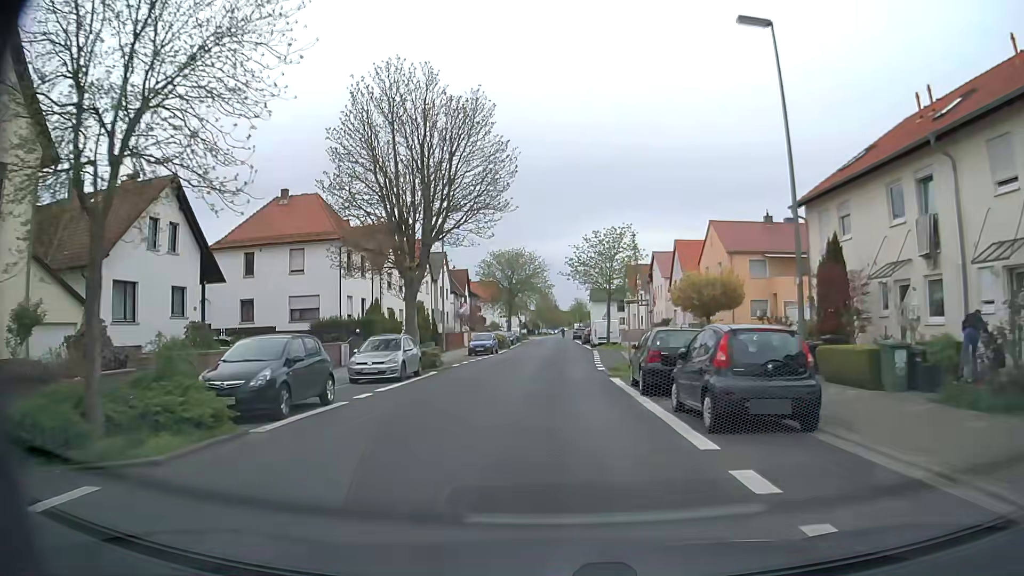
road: unclassified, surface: asphalt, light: Day
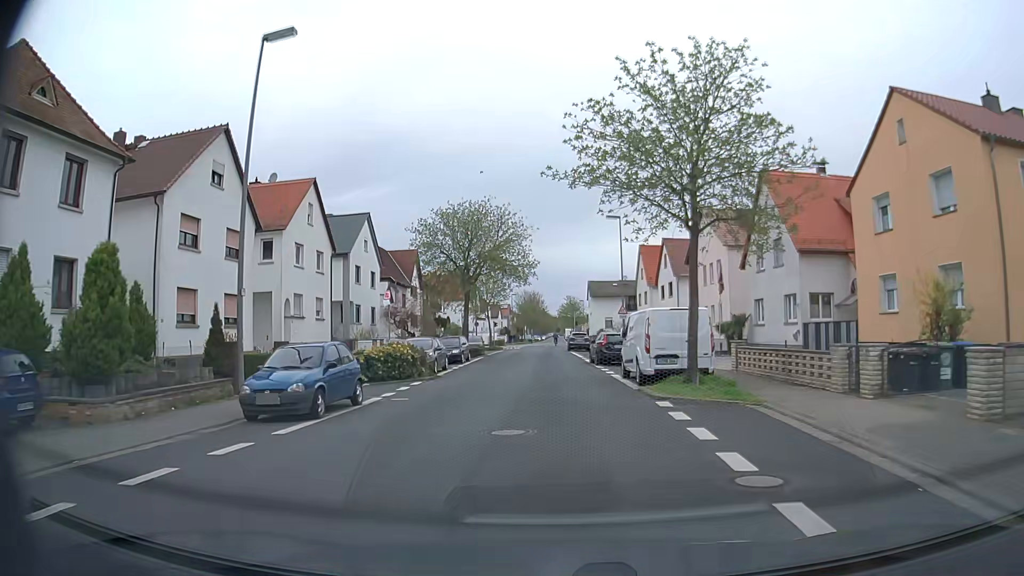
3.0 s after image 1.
(+0.3, +30.2) m; +1°
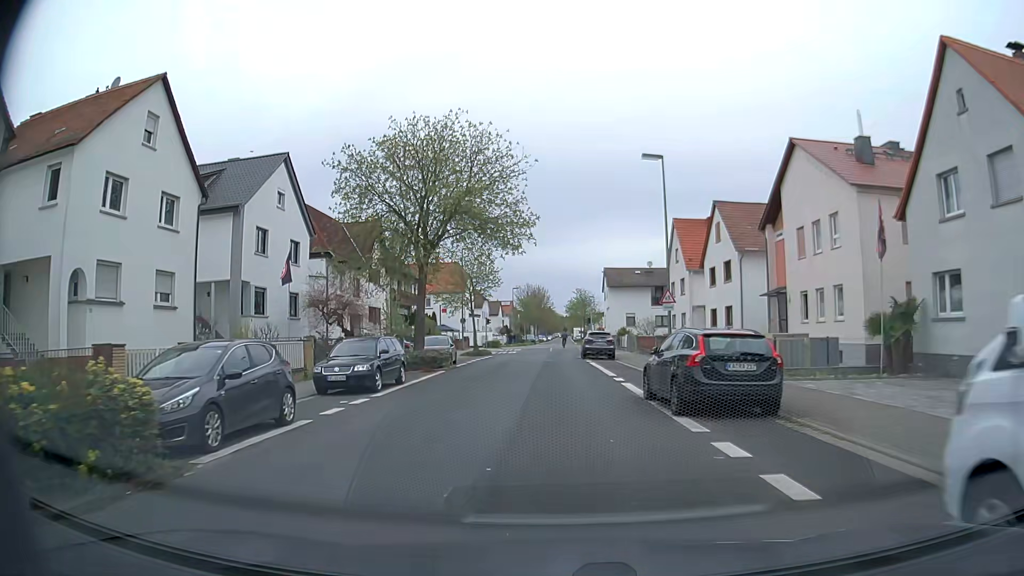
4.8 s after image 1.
(0.0, +18.1) m; 0°
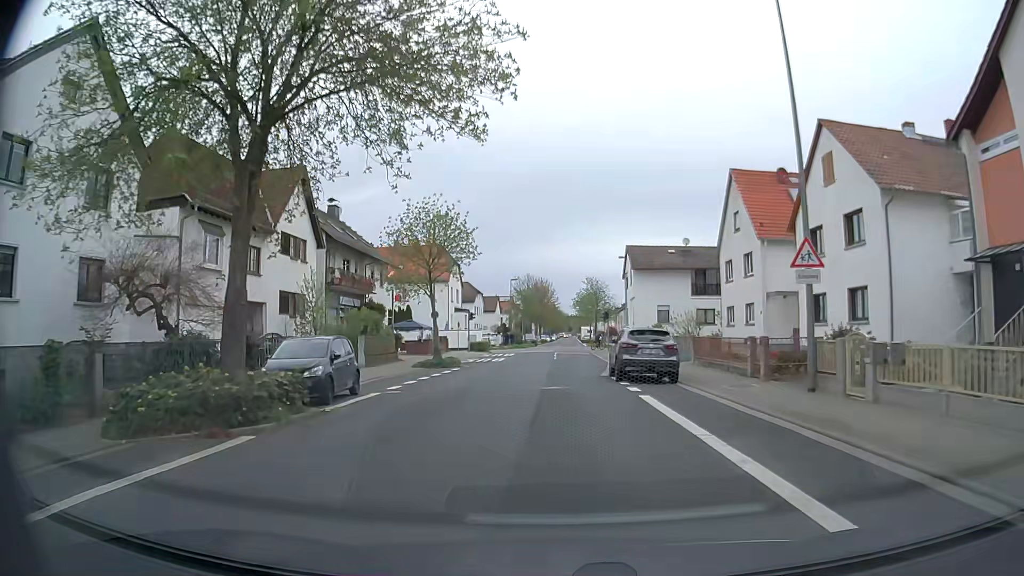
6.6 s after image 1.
(-0.1, +18.2) m; 0°
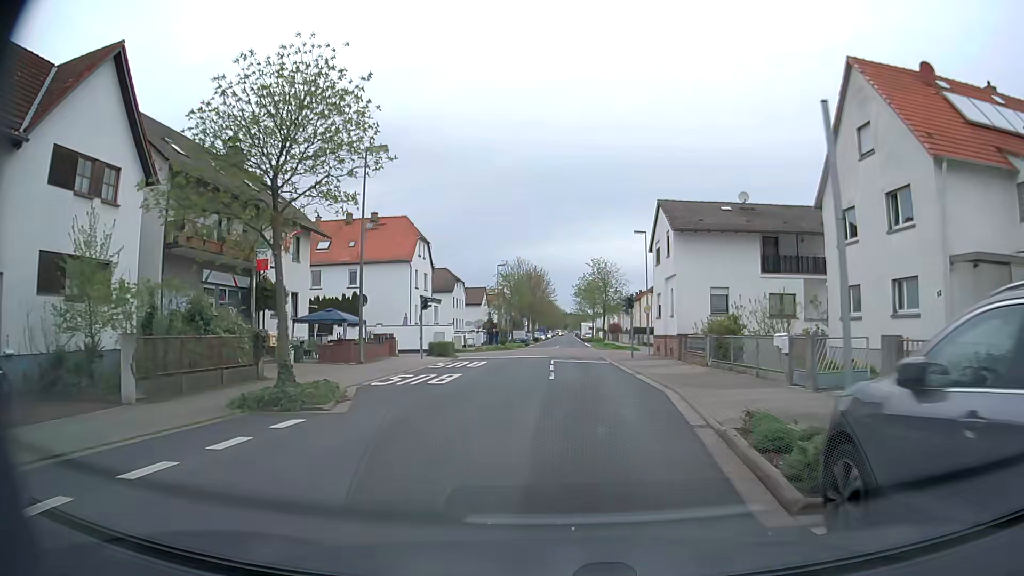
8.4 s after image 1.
(-0.1, +18.2) m; +1°
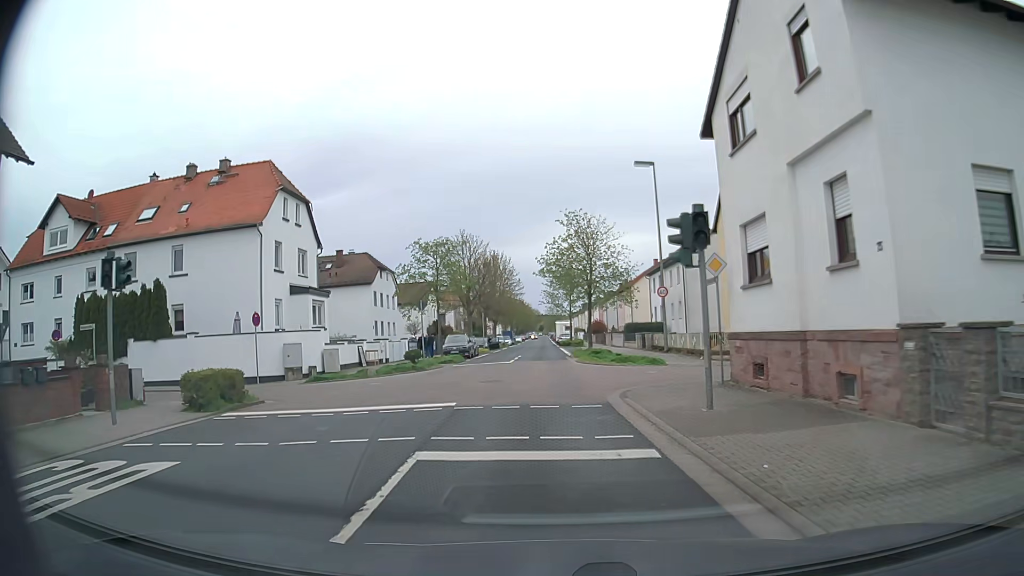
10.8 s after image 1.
(+0.9, +24.3) m; +1°
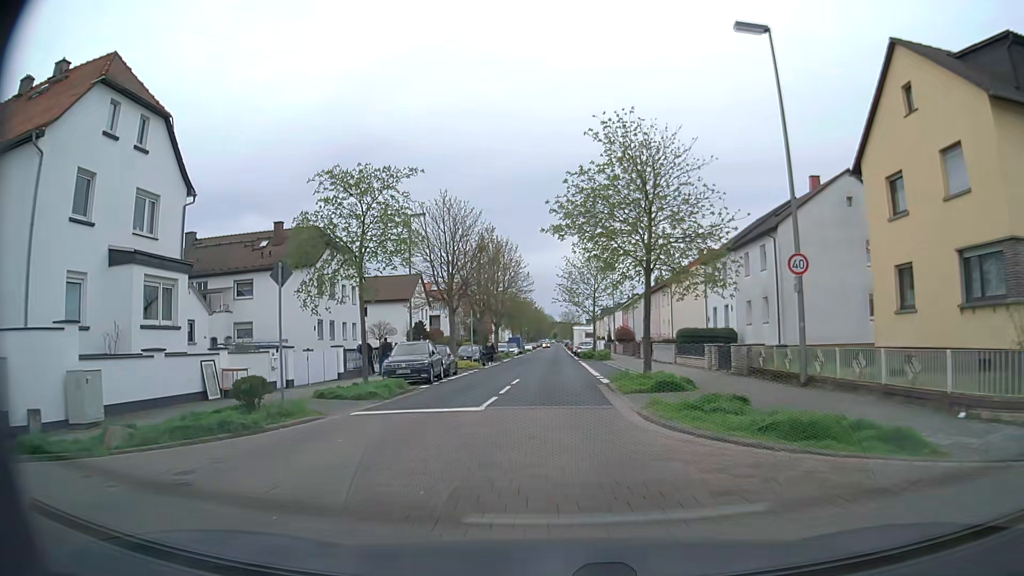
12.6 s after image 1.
(-0.2, +18.1) m; 0°
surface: paving_stones
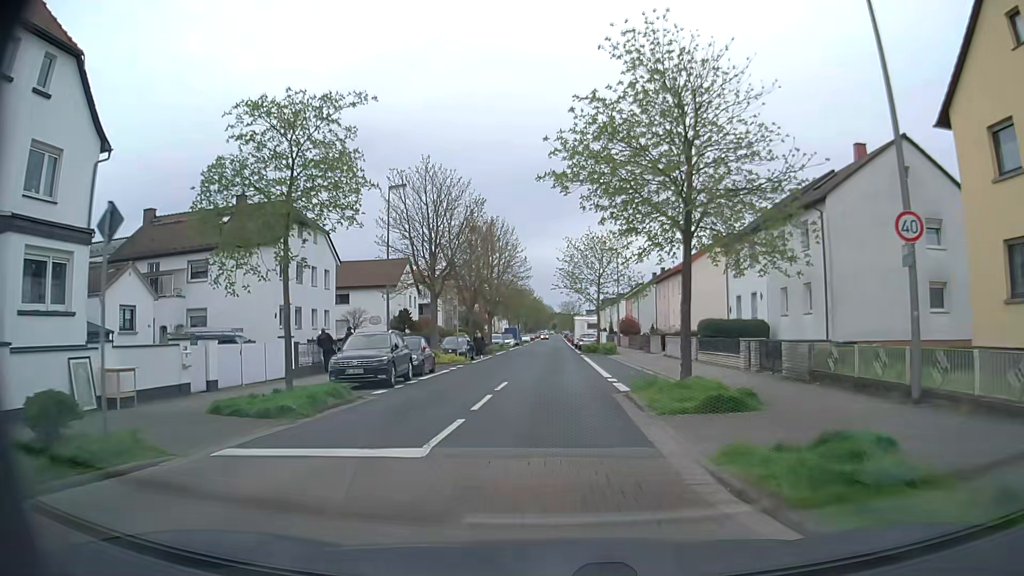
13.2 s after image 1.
(0.0, +6.0) m; 0°
(0, +10) (0, +20) (0, +30) (0, +40) (0, +50) (0, +60) (0, +70) (0, +80) (+1, +90) (+1, +100) m
